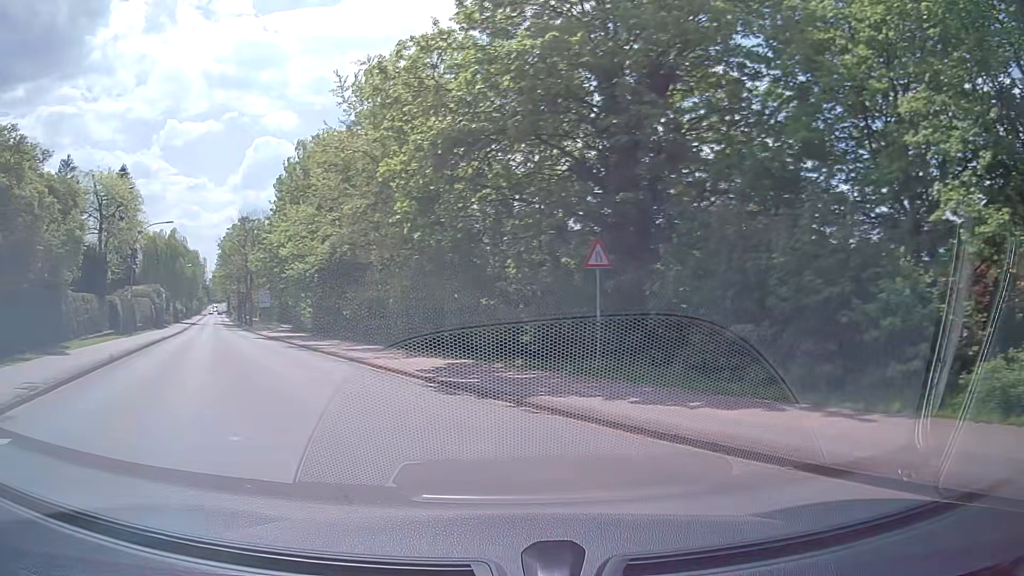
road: secondary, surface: asphalt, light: Day
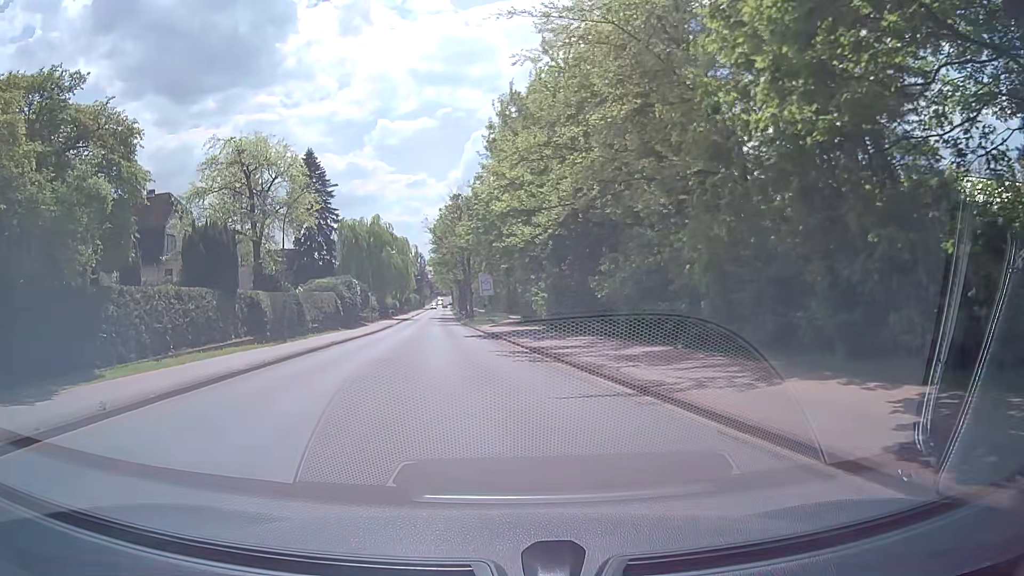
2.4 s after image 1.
(-2.8, +13.0) m; -18°
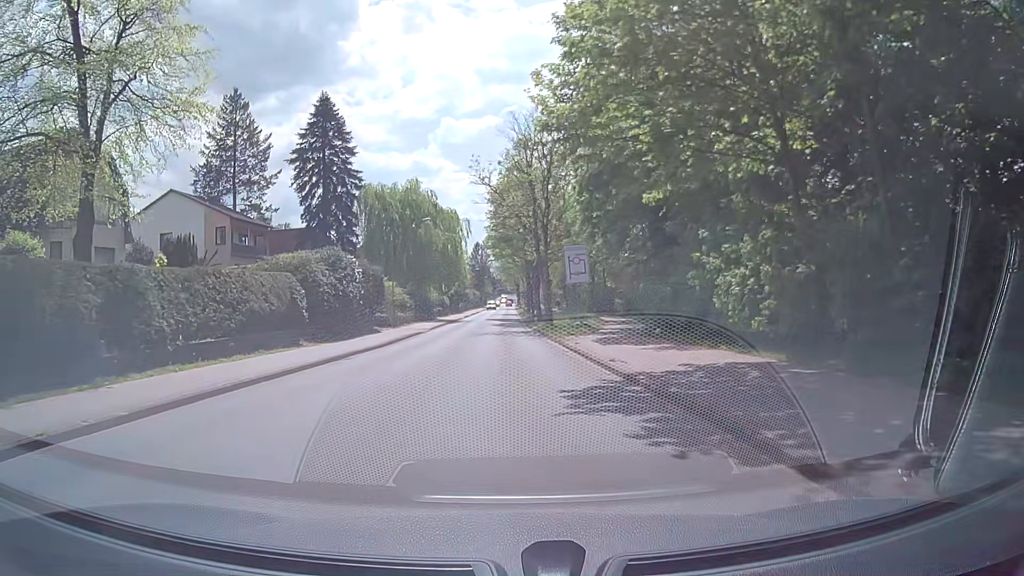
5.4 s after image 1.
(-2.0, +25.6) m; -6°
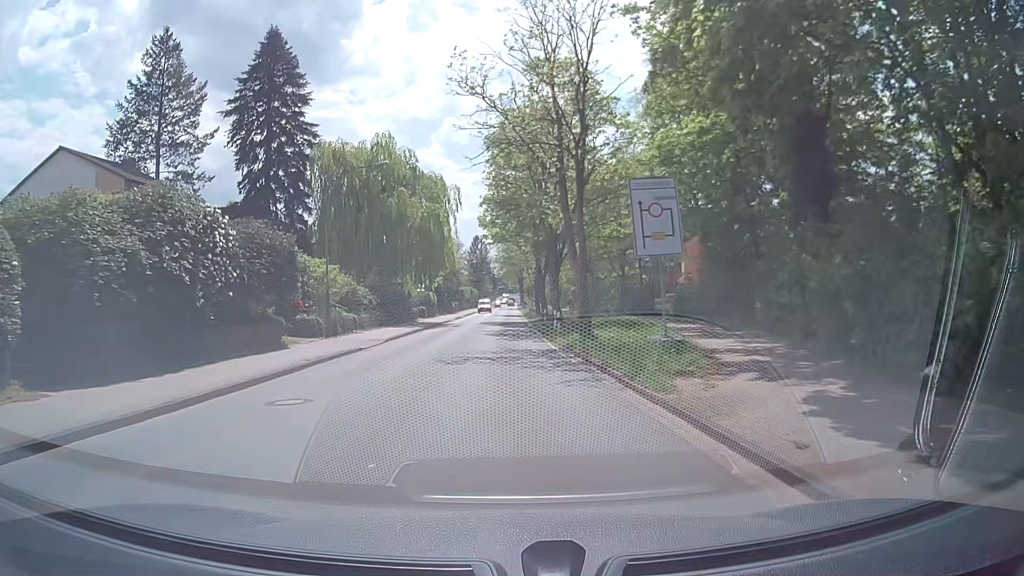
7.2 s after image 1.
(0.0, +18.0) m; 0°
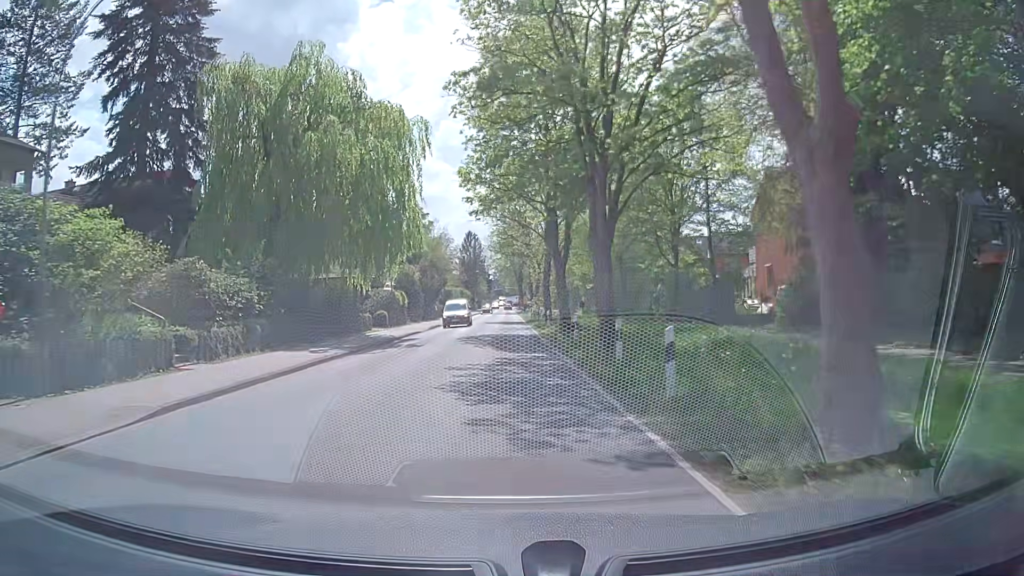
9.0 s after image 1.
(+0.2, +19.1) m; +2°
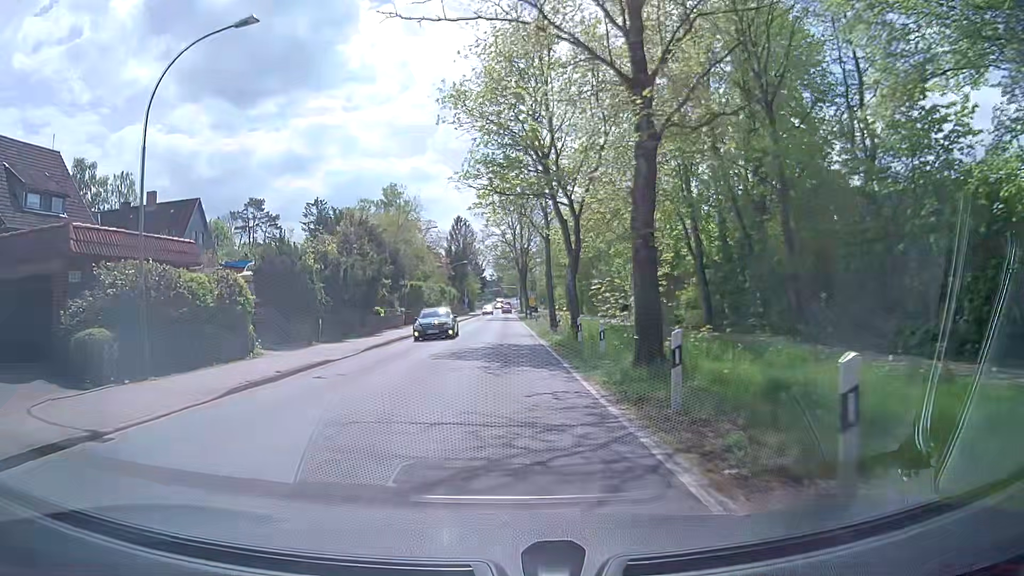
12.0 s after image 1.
(-0.4, +31.6) m; -1°
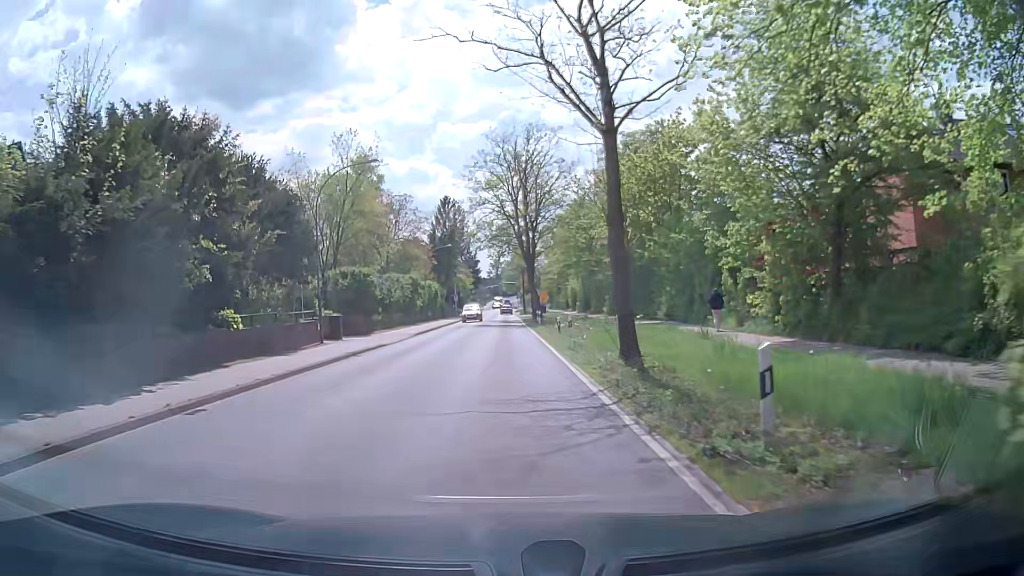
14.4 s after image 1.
(+0.2, +23.6) m; +1°
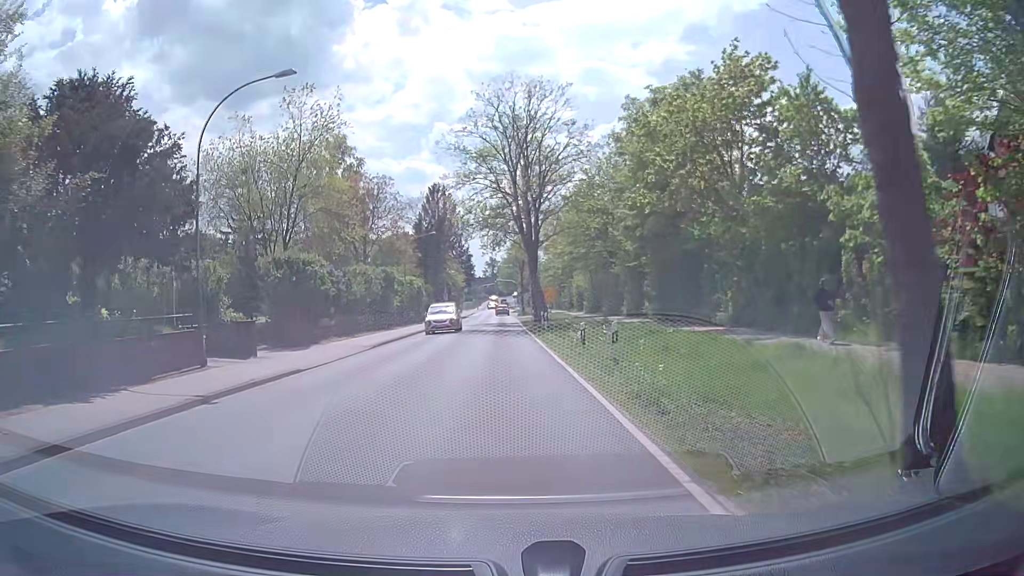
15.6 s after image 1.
(-0.1, +11.1) m; 0°
(0, +10) (0, +20) (0, +30) (0, +40) (0, +50) (0, +60) (0, +70) (0, +80) (0, +90) (0, +100) m
